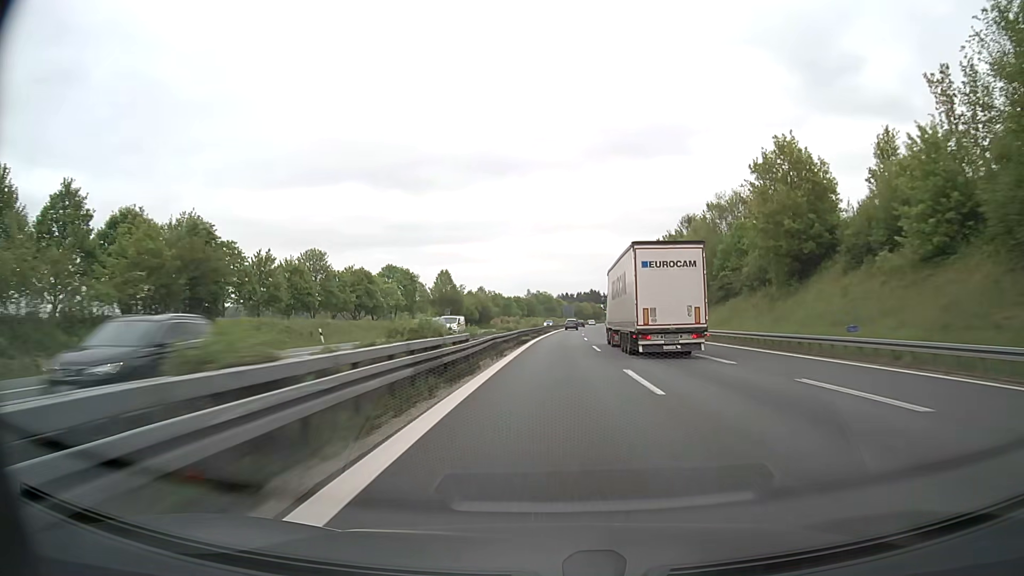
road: motorway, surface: asphalt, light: Day
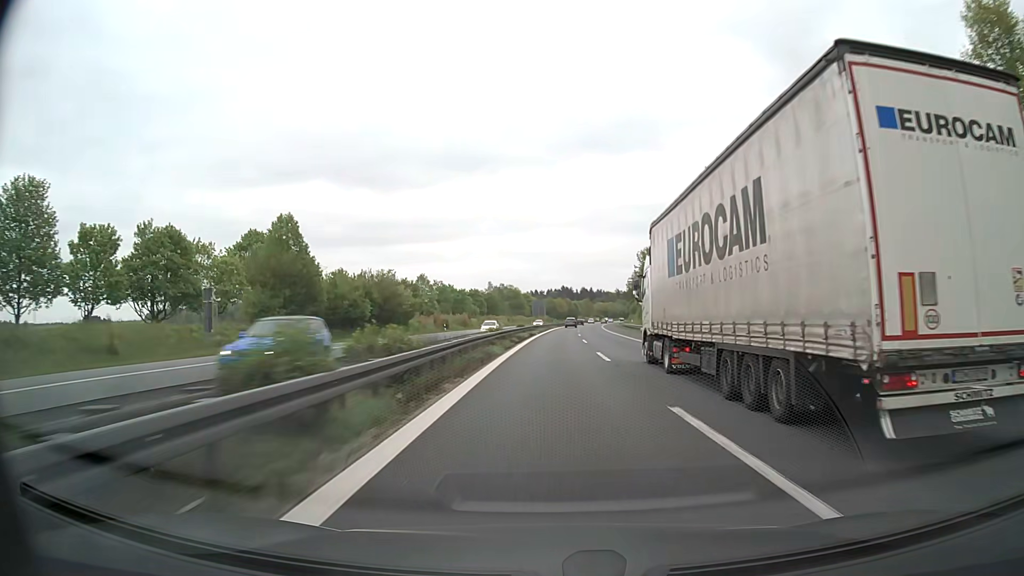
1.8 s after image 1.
(+1.3, +61.8) m; +2°
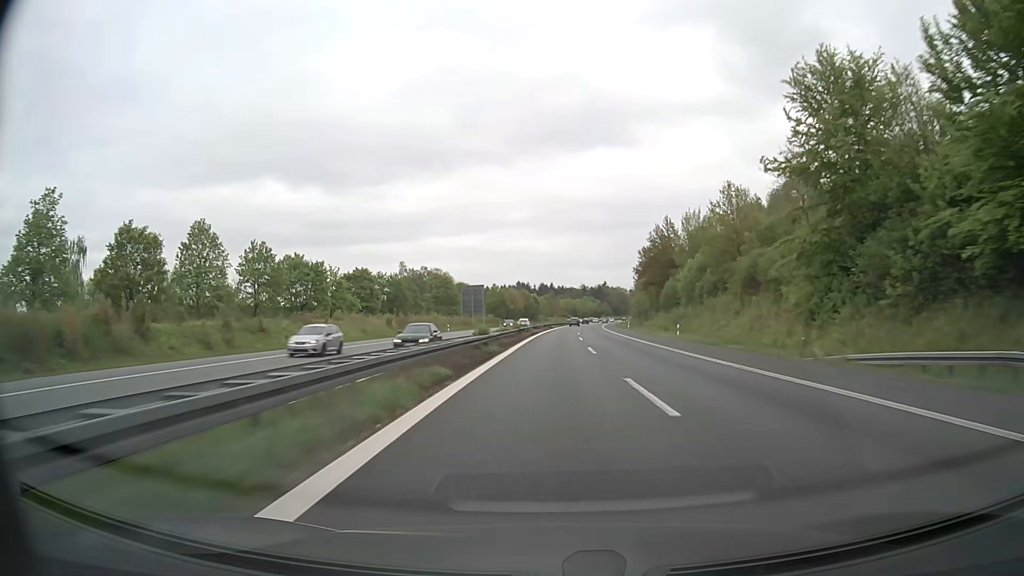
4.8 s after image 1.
(+3.4, +103.0) m; +4°
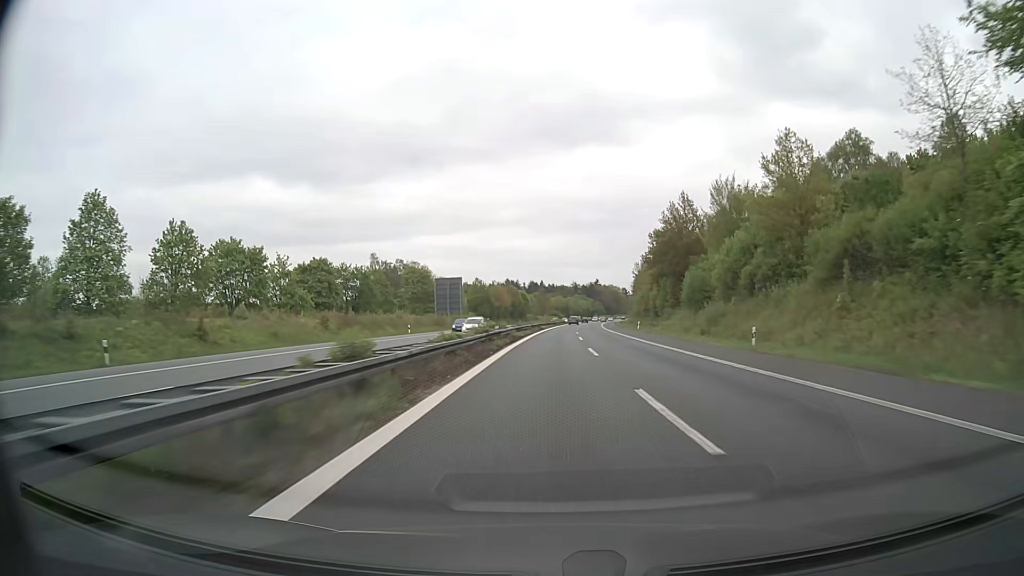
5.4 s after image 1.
(+0.1, +20.6) m; +1°
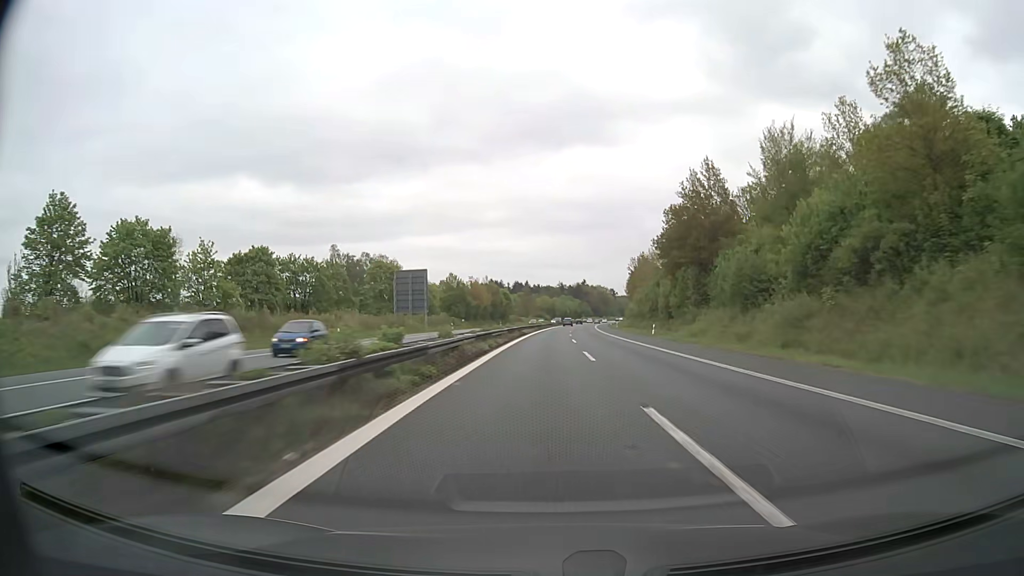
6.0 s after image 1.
(+0.2, +20.6) m; +1°
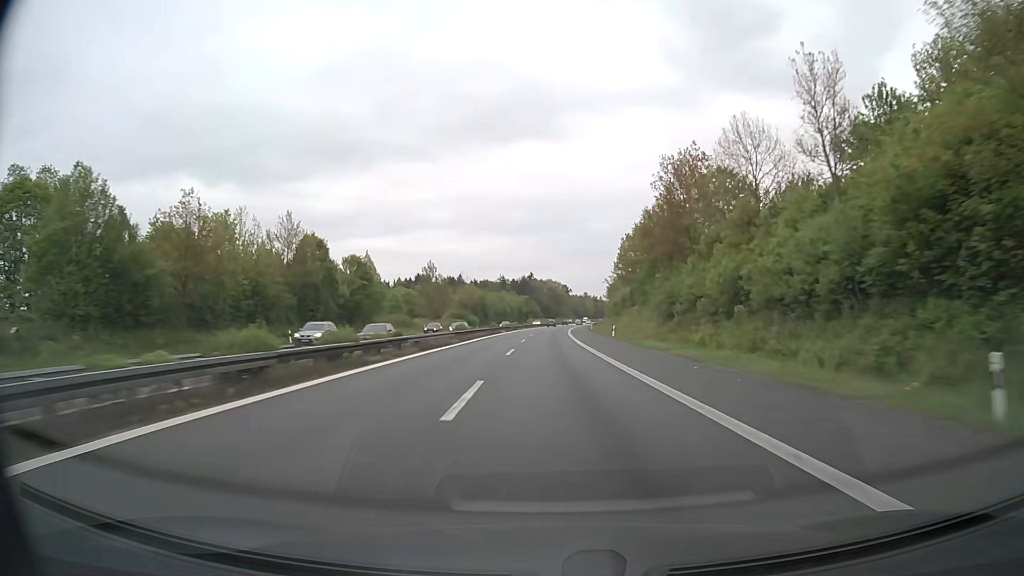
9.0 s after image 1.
(+5.1, +102.9) m; +5°
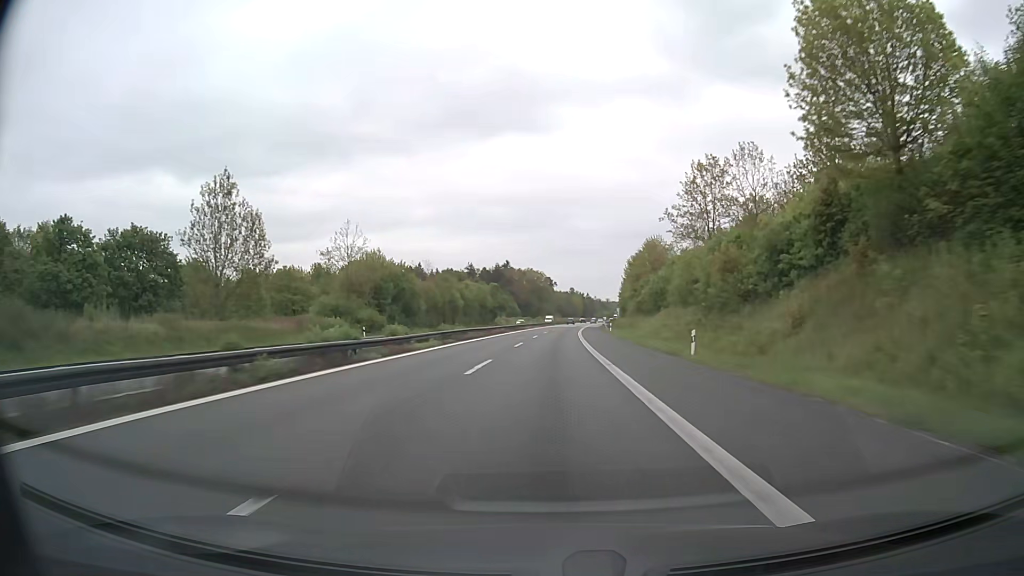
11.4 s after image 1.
(+1.2, +82.4) m; +2°
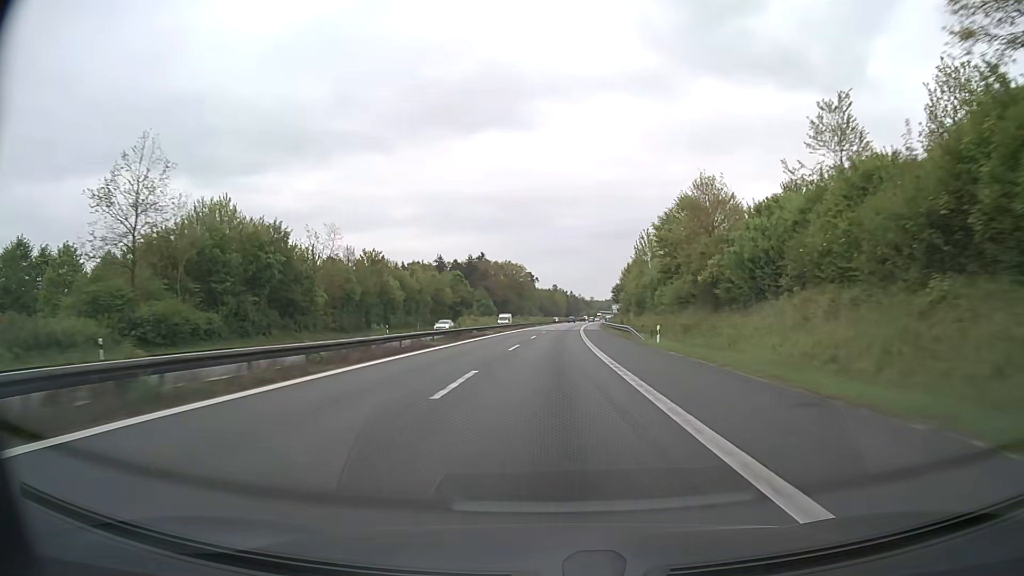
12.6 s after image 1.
(+0.4, +41.2) m; +1°
(0, +10) (0, +20) (0, +30) (+1, +40) (+1, +50) (+1, +60) (+2, +70) (+2, +80) (+3, +90) (+3, +100) m
